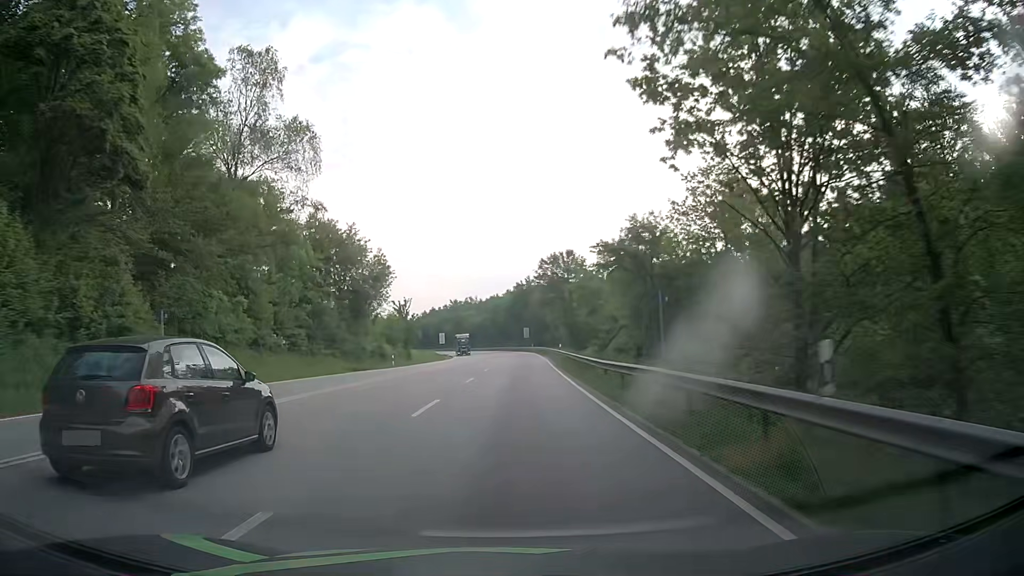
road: primary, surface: asphalt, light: Day
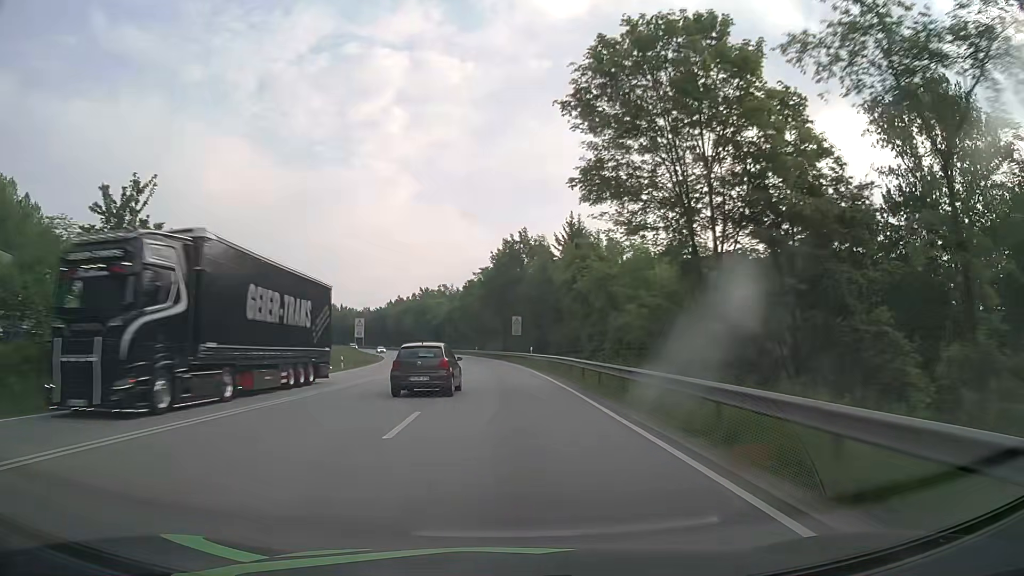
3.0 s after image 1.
(+0.9, +62.4) m; +1°
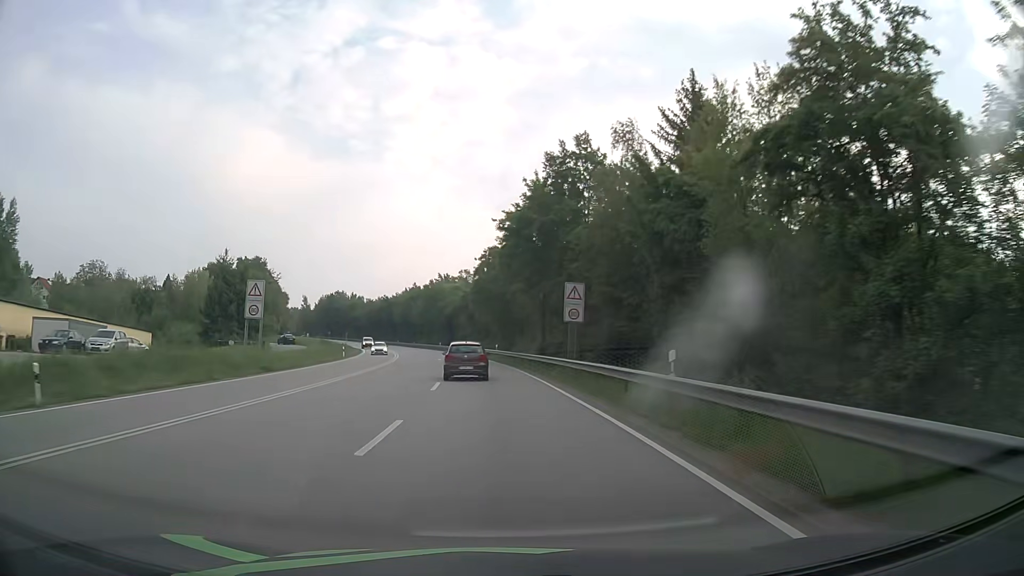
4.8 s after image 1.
(-0.8, +37.4) m; -3°
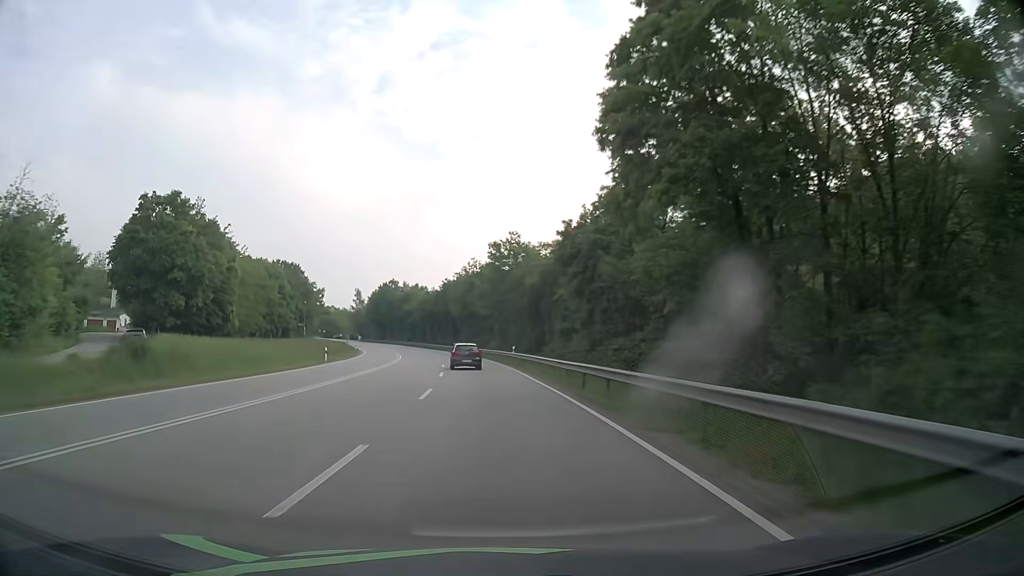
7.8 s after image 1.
(-4.1, +62.3) m; -8°
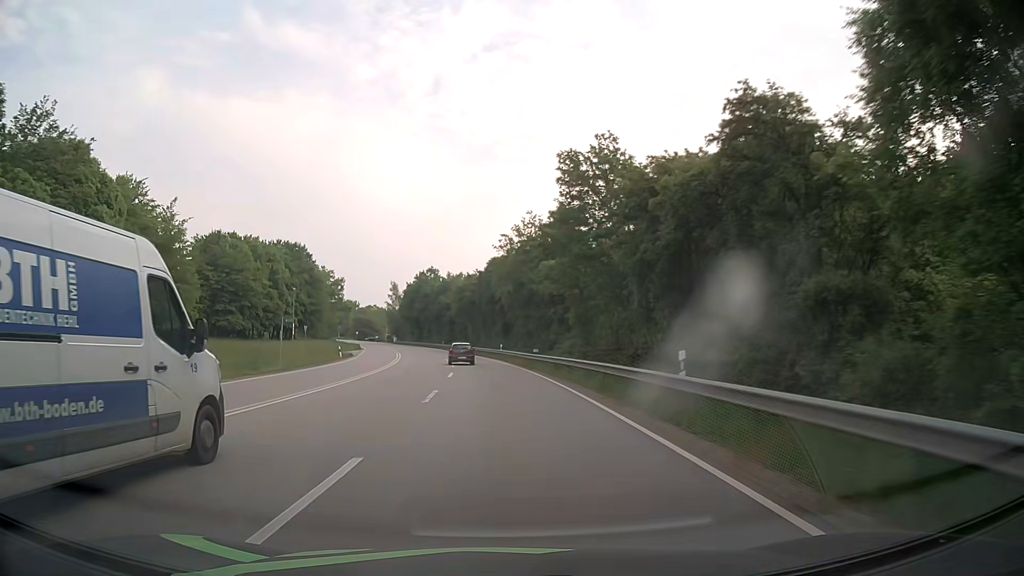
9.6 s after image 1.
(-1.5, +37.4) m; -5°
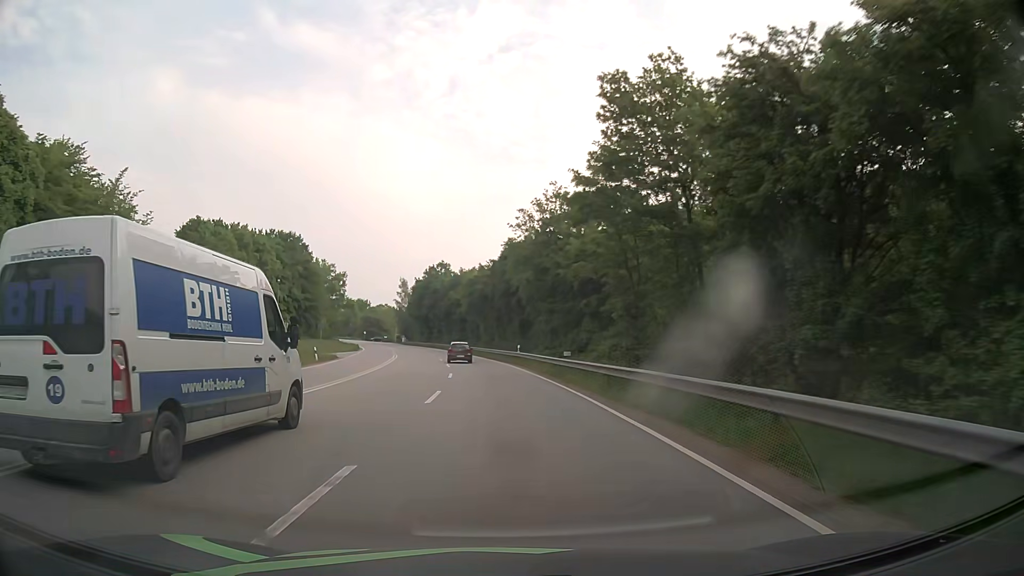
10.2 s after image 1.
(-0.1, +12.5) m; -1°
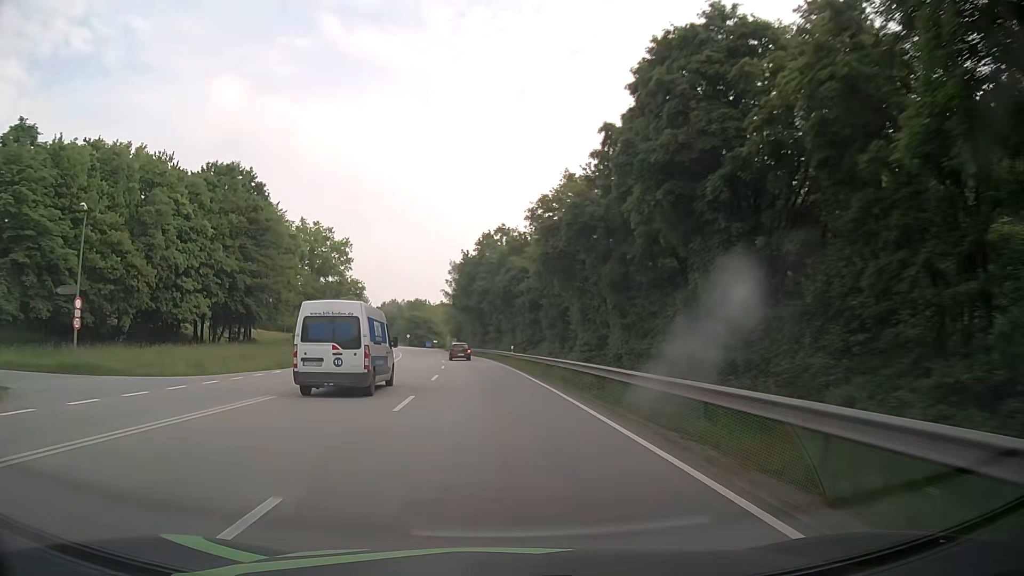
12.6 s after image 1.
(-2.5, +49.8) m; -6°
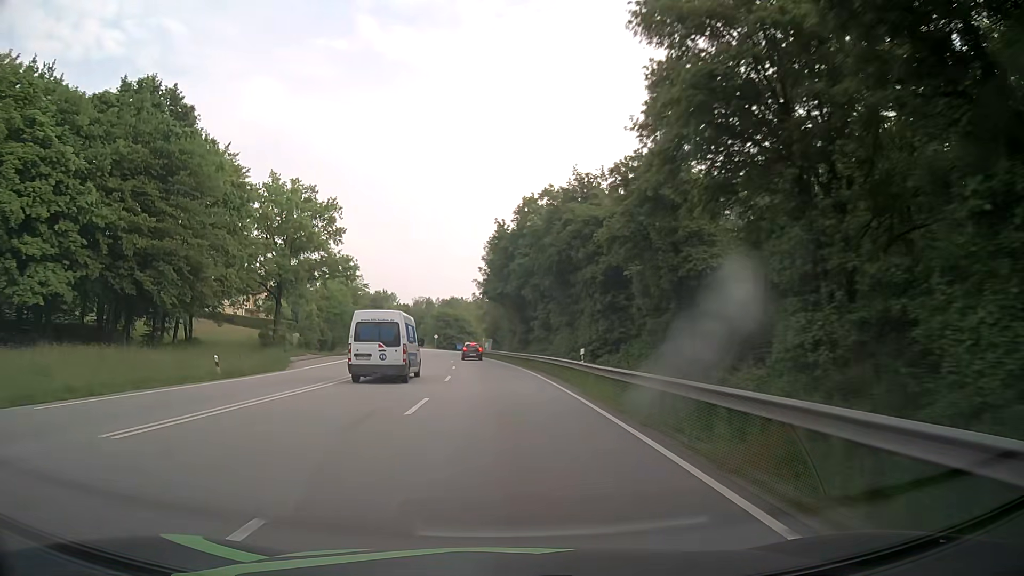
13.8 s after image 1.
(-0.8, +25.0) m; -4°
(0, +10) (0, +20) (-1, +30) (-1, +40) (-2, +50) (-3, +60) (-5, +70) (-6, +80) (-7, +90) (-9, +99) m
